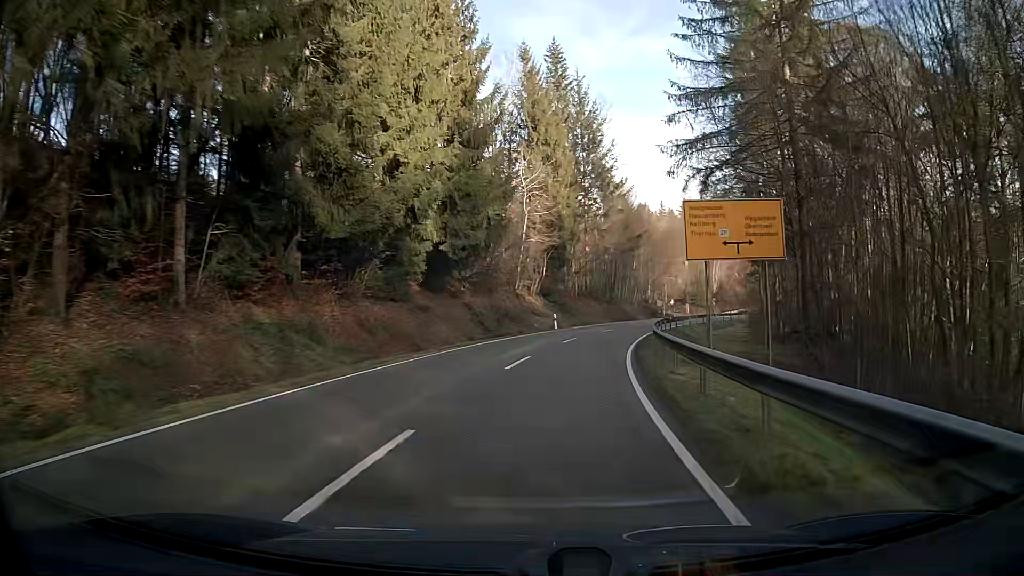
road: secondary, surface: asphalt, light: Day
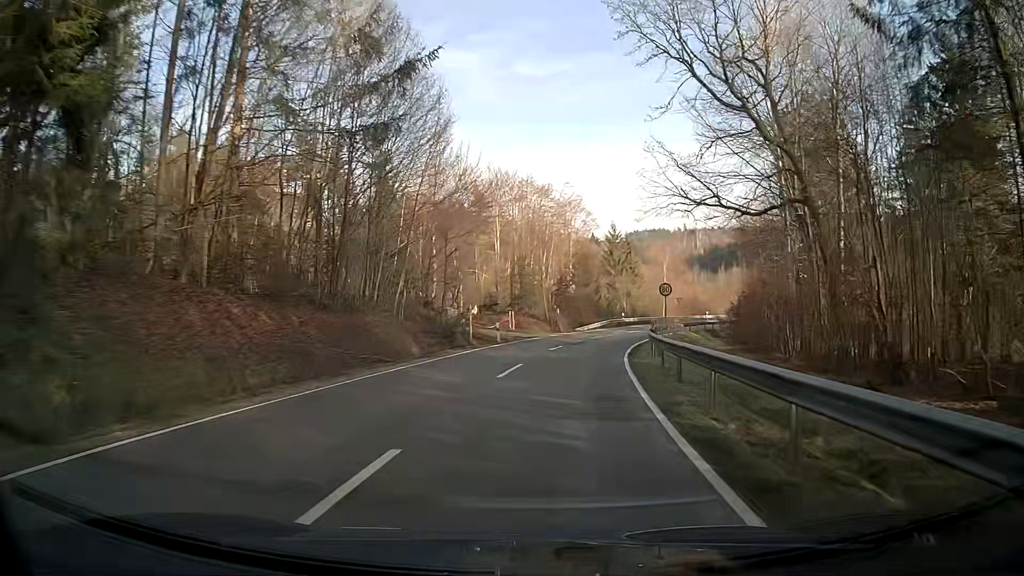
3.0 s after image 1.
(+7.5, +48.9) m; +17°
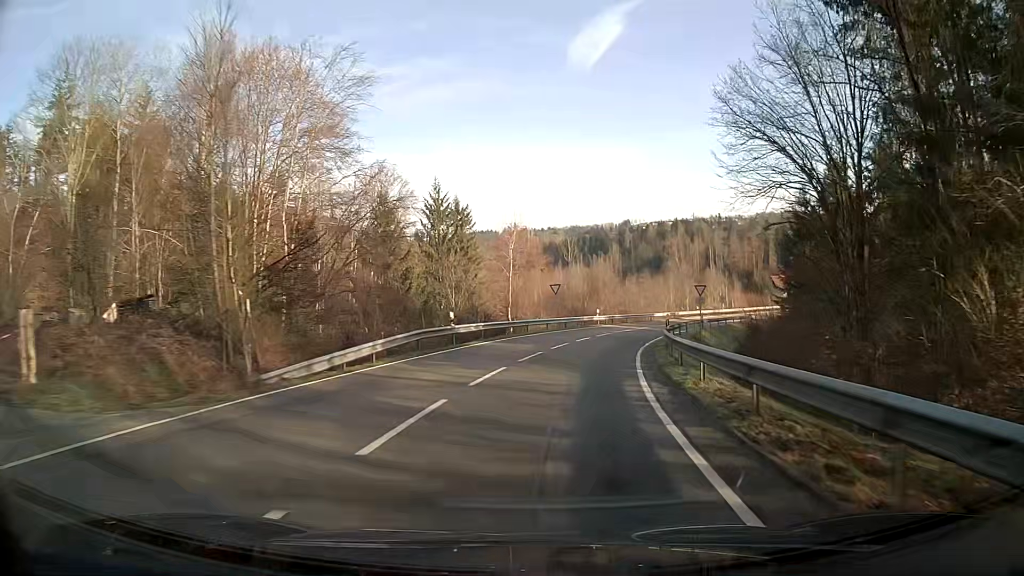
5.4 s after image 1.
(+4.9, +38.4) m; +15°
(0, +10) (+1, +20) (+3, +30) (+6, +39) (+9, +49) (+13, +58) (+17, +67) (+22, +76) (+28, +84) (+34, +92) m
